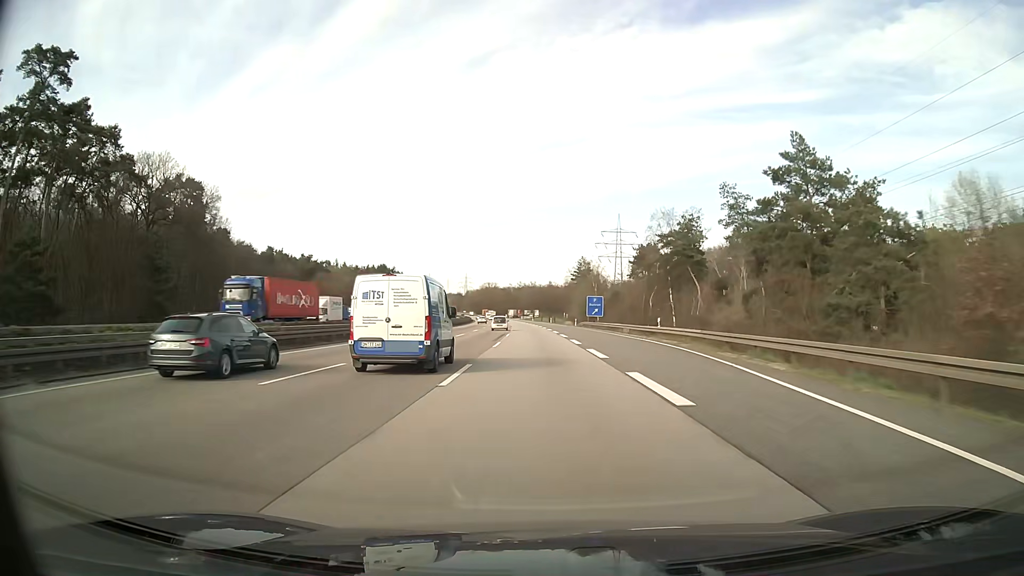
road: motorway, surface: asphalt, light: Day
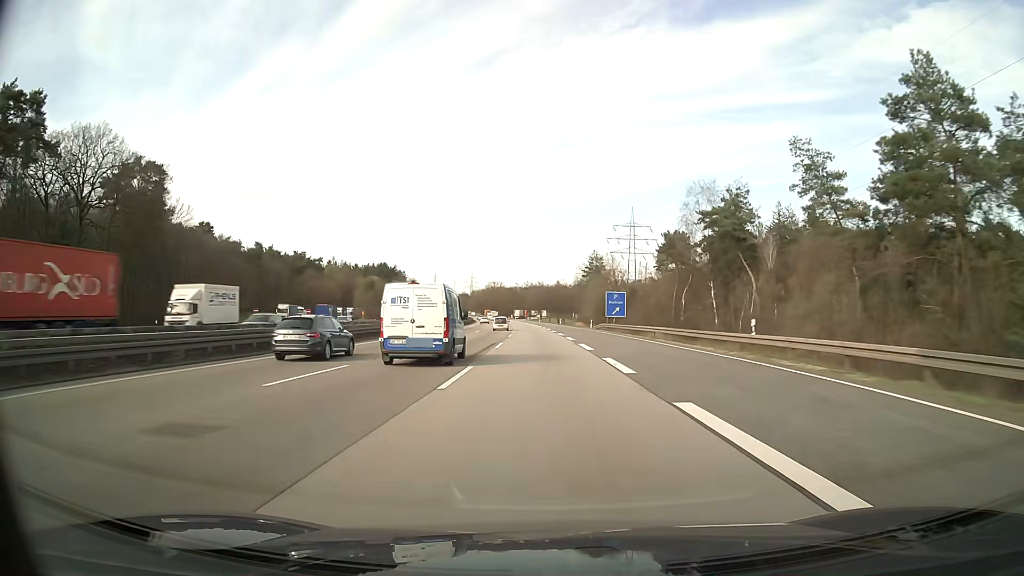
(-0.1, +17.8) m; -1°
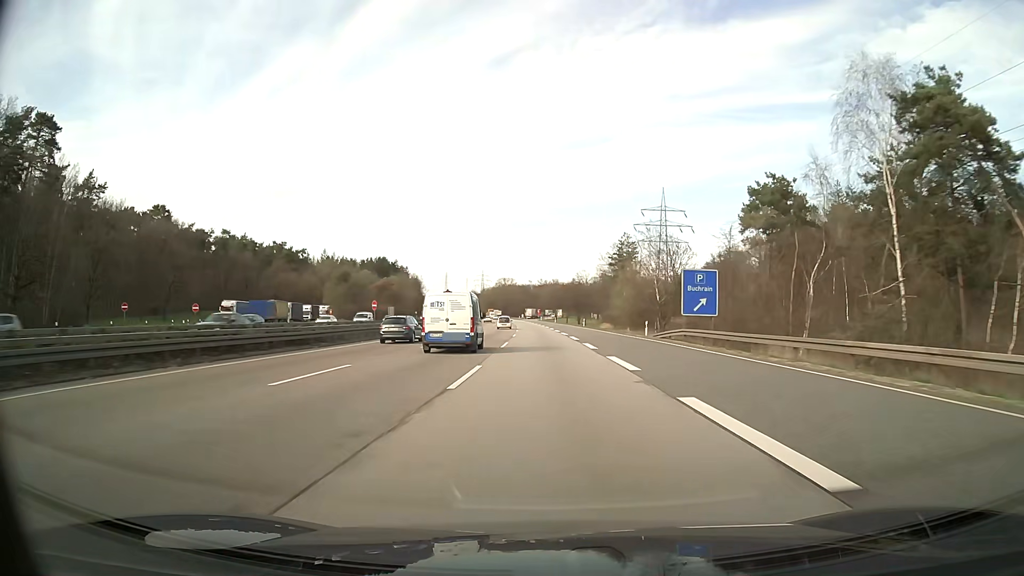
(-0.3, +35.6) m; -1°
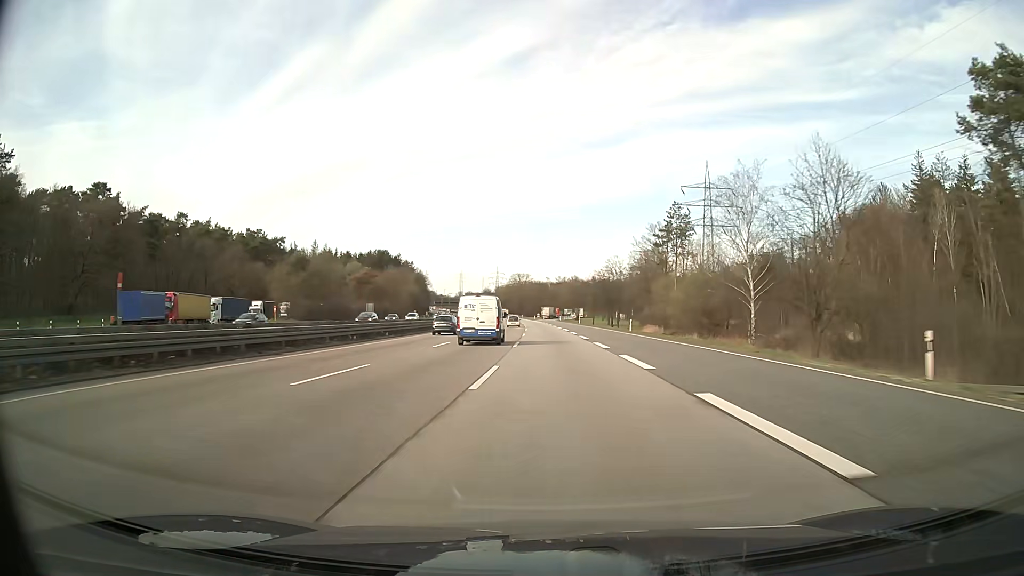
(-0.4, +35.7) m; -1°
(0, +10) (0, +20) (0, +30) (-1, +40) (-1, +50) (-1, +60) (-2, +70) (-2, +80) (-3, +90) (-3, +100) m
